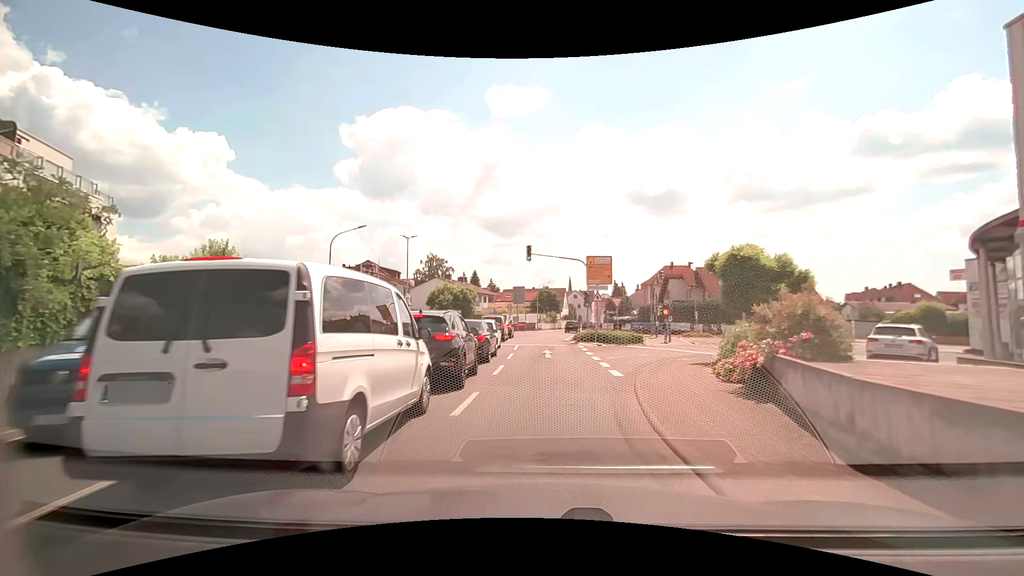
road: tertiary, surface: asphalt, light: Day
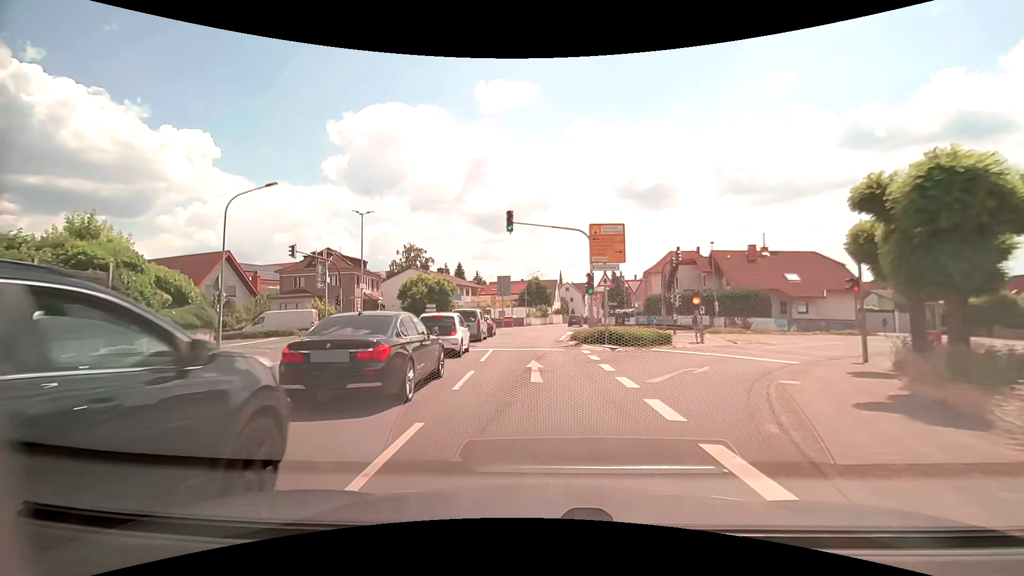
(+0.2, +9.9) m; +1°
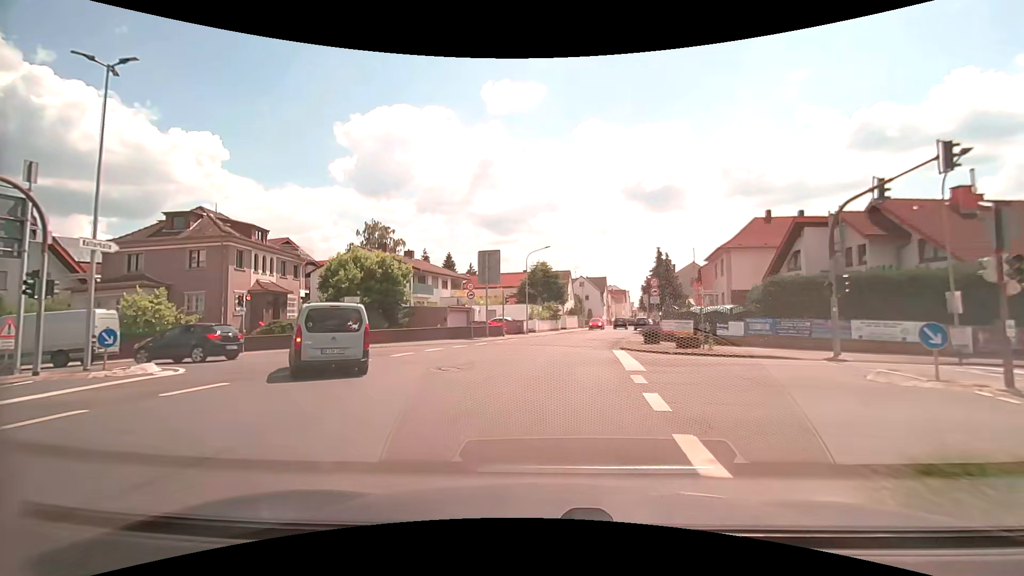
(-0.3, +24.8) m; -1°
(0, +10) (+1, +20) (+3, +30) (+5, +40) (+7, +49) (+9, +59) (+11, +69) (+13, +79) (+16, +88) (+18, +98) m
